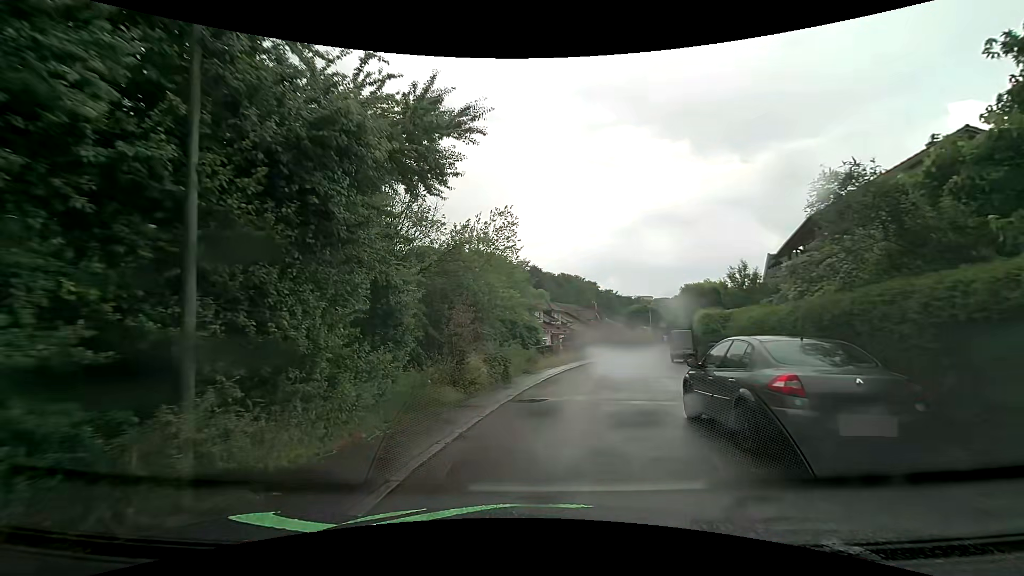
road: residential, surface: asphalt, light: Day
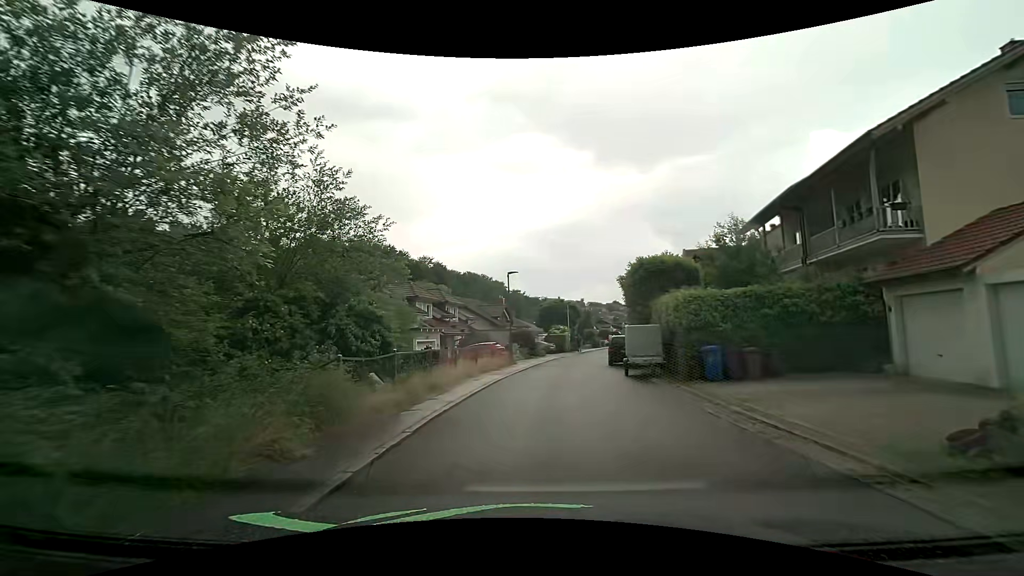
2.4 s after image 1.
(+1.2, +13.5) m; +11°
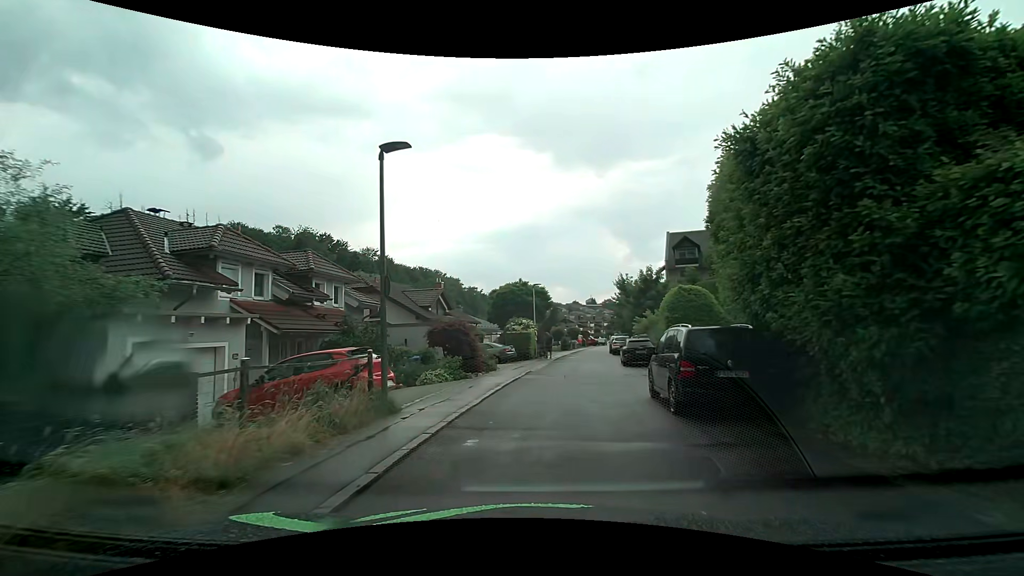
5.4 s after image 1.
(+0.3, +18.2) m; +3°
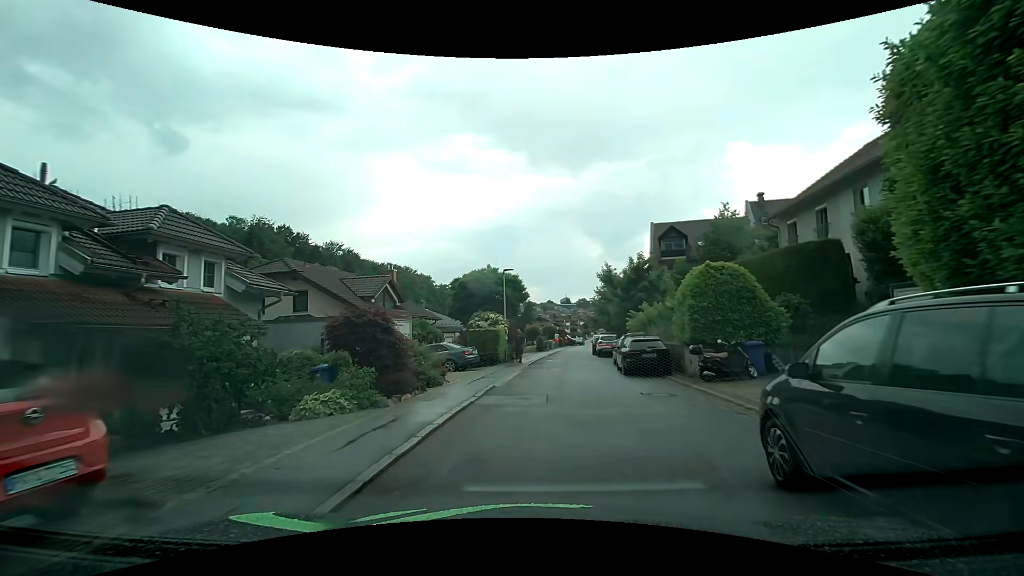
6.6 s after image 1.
(+0.2, +7.3) m; +2°
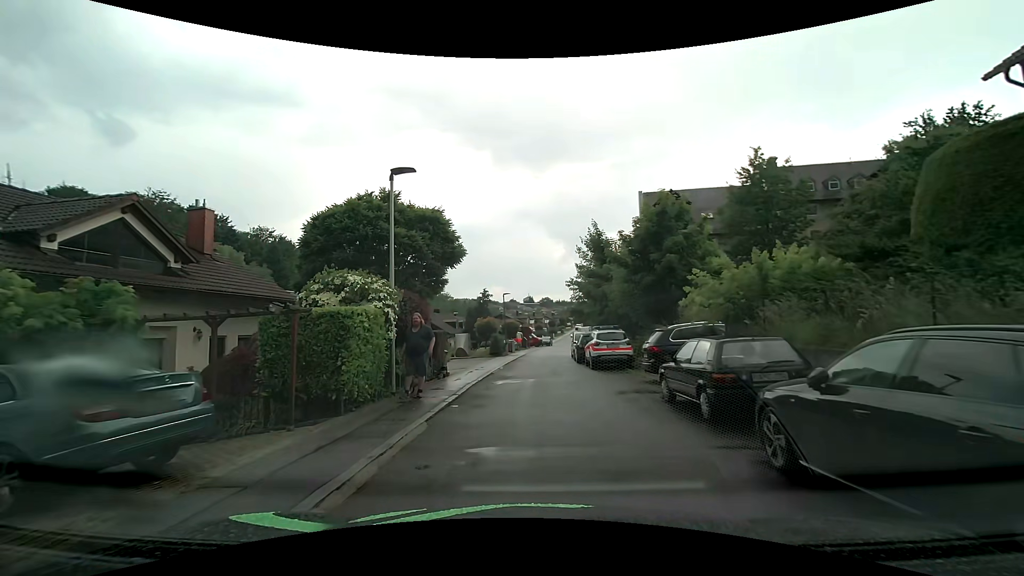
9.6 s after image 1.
(+1.0, +17.1) m; +5°
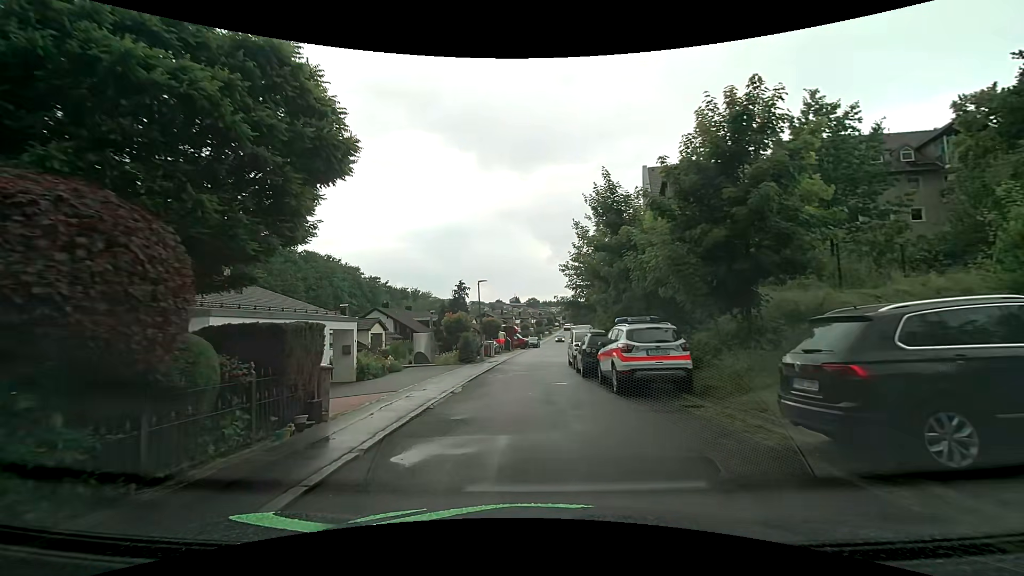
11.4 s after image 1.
(+0.1, +9.6) m; +2°
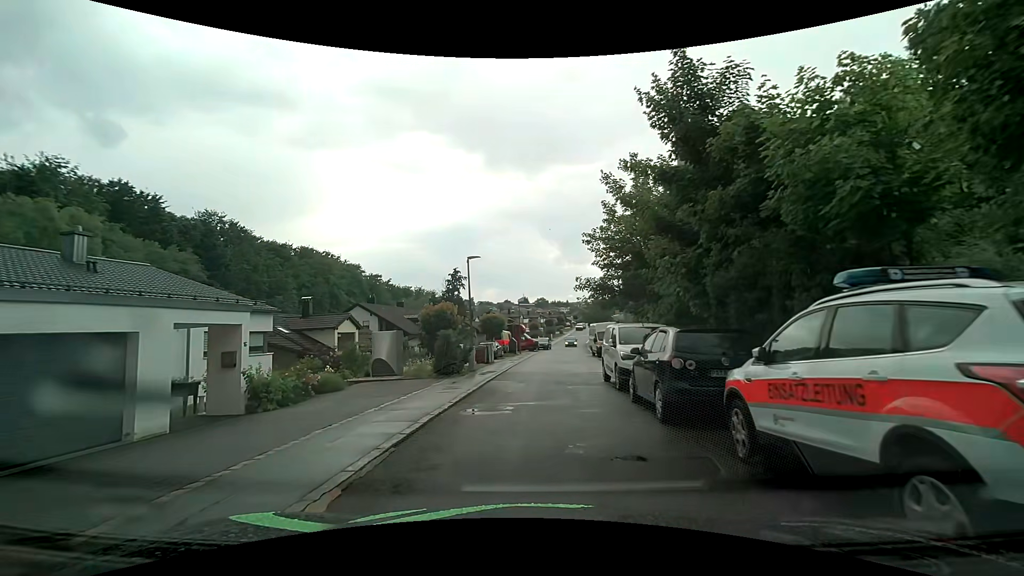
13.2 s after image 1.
(-0.1, +9.5) m; -1°
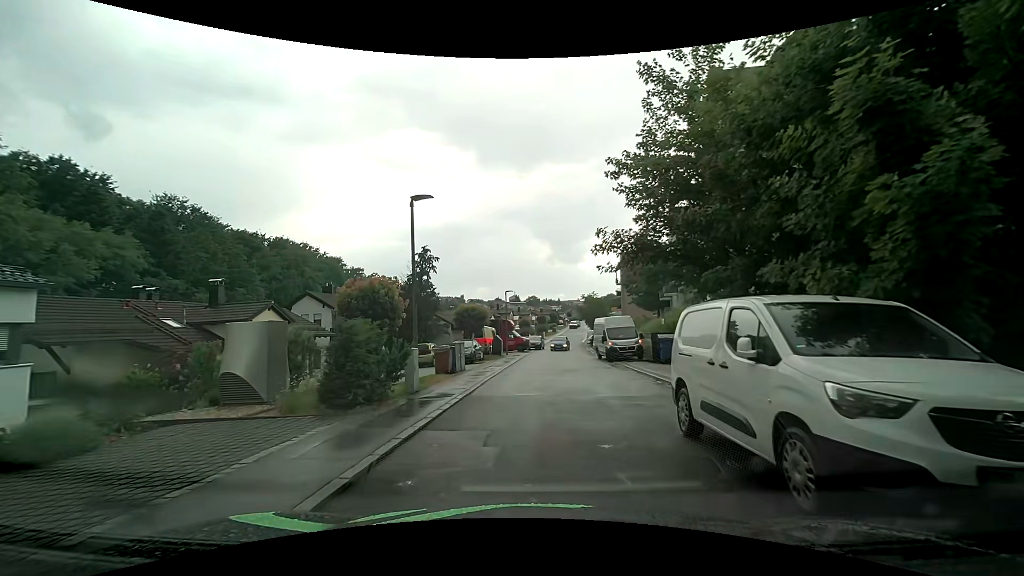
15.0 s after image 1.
(+0.1, +9.3) m; 0°
